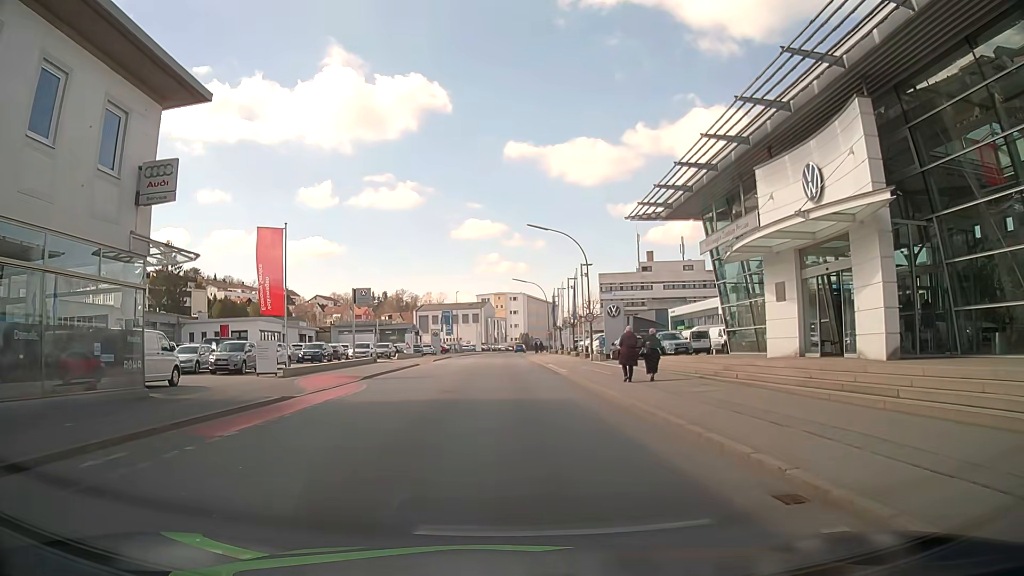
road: tertiary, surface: asphalt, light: Day
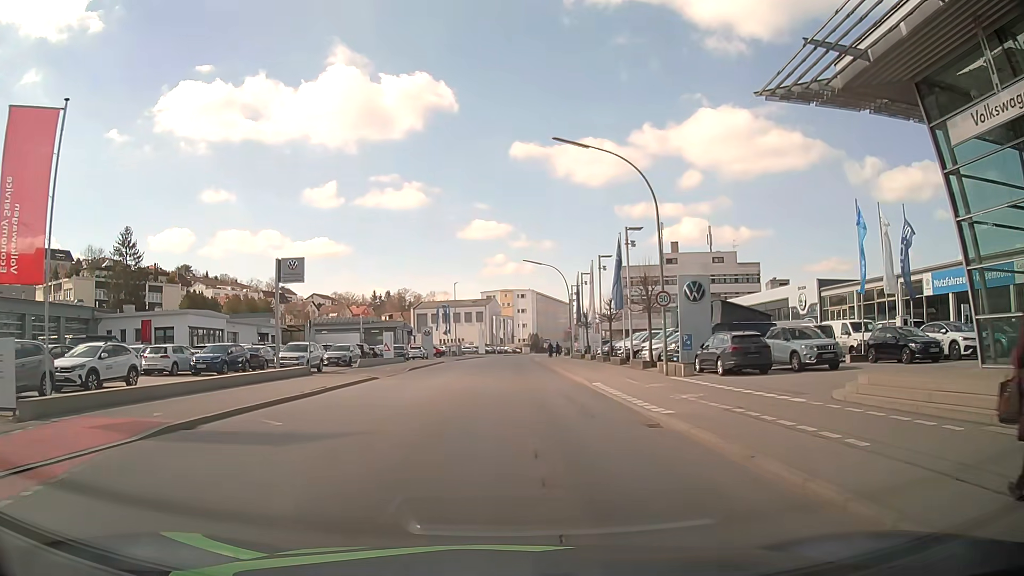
(-0.2, +18.7) m; -1°
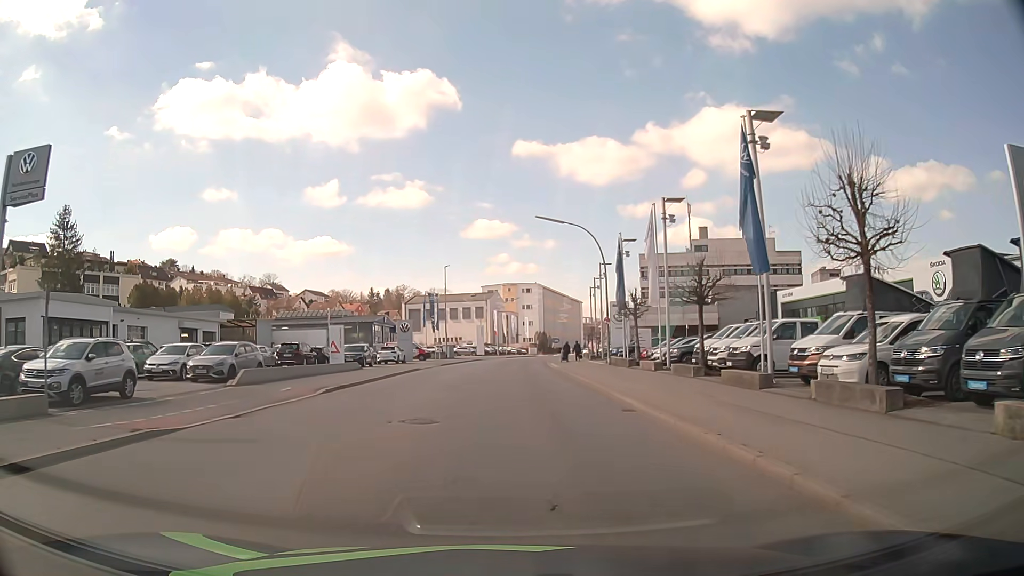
(0.0, +20.3) m; 0°
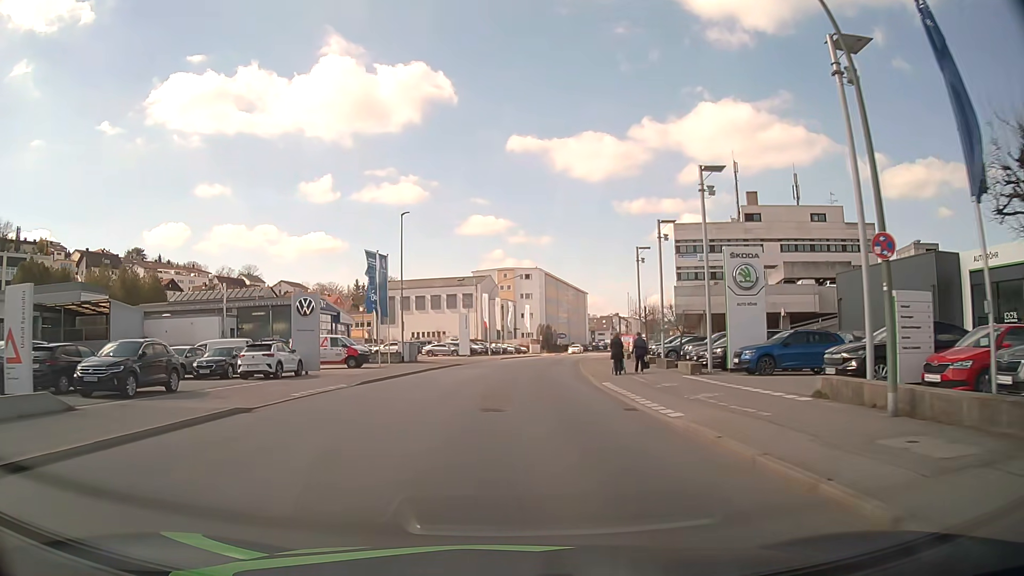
(0.0, +29.9) m; 0°
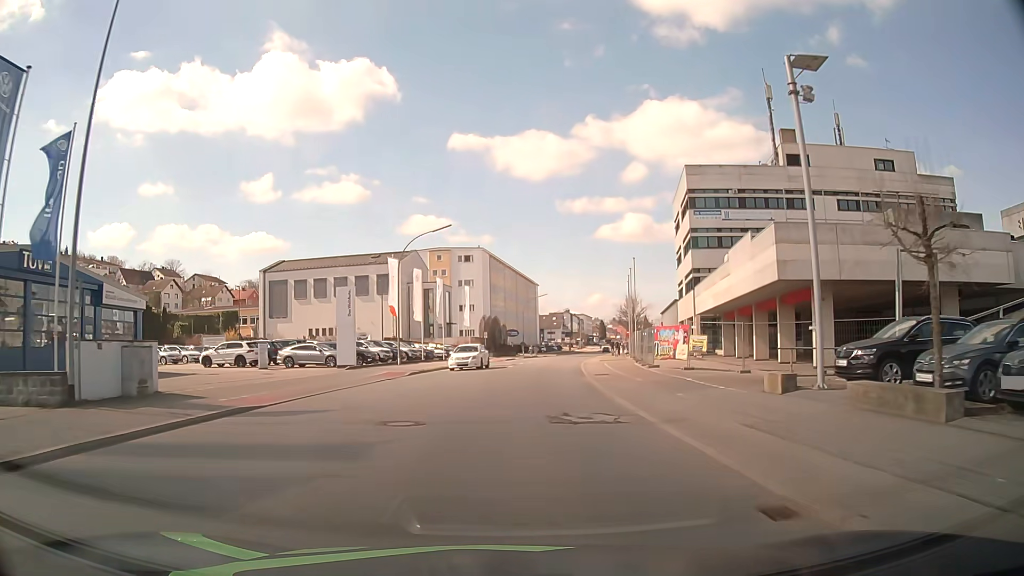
(+1.2, +33.4) m; +5°
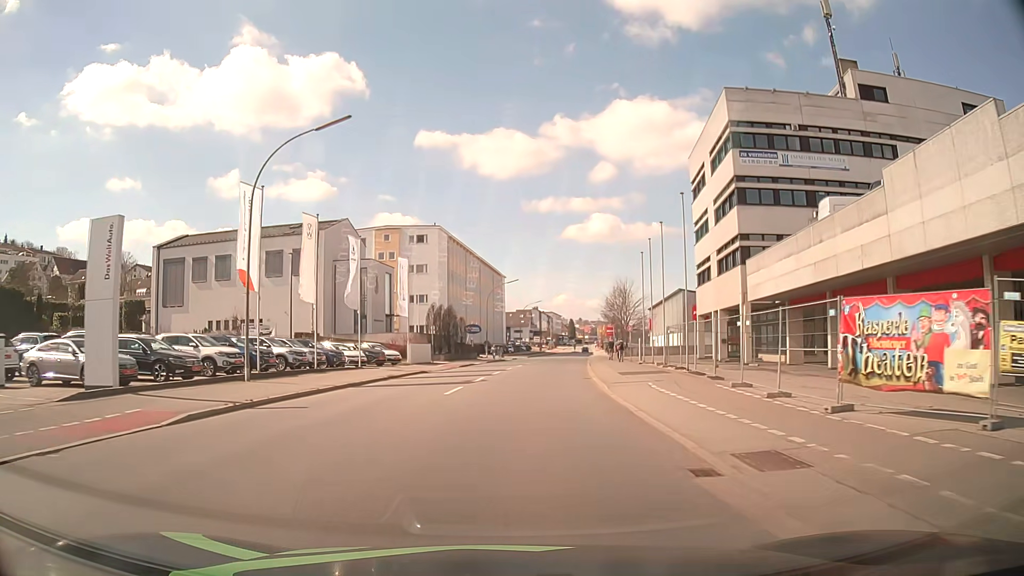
(+0.6, +21.9) m; +3°
